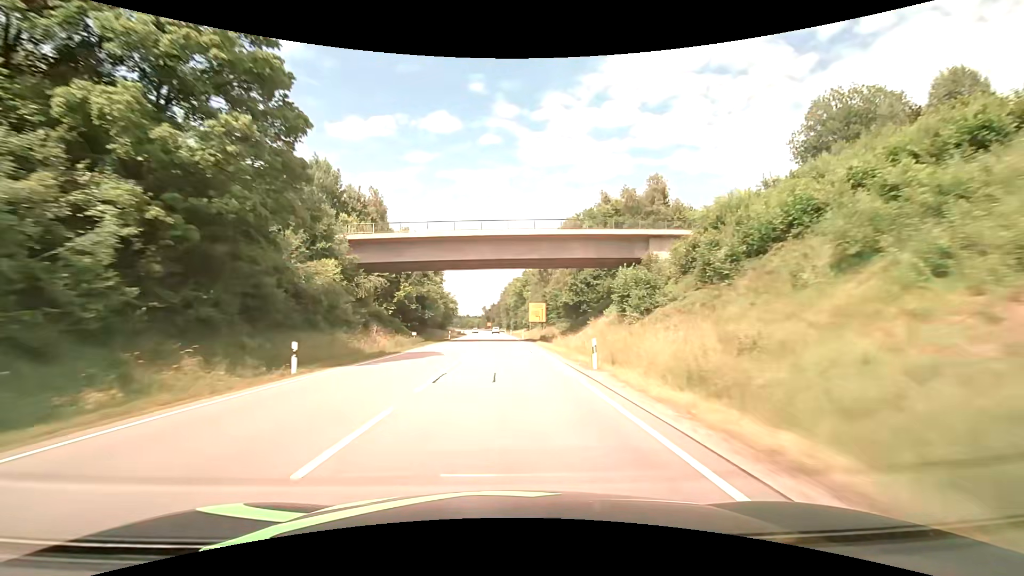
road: primary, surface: asphalt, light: Day
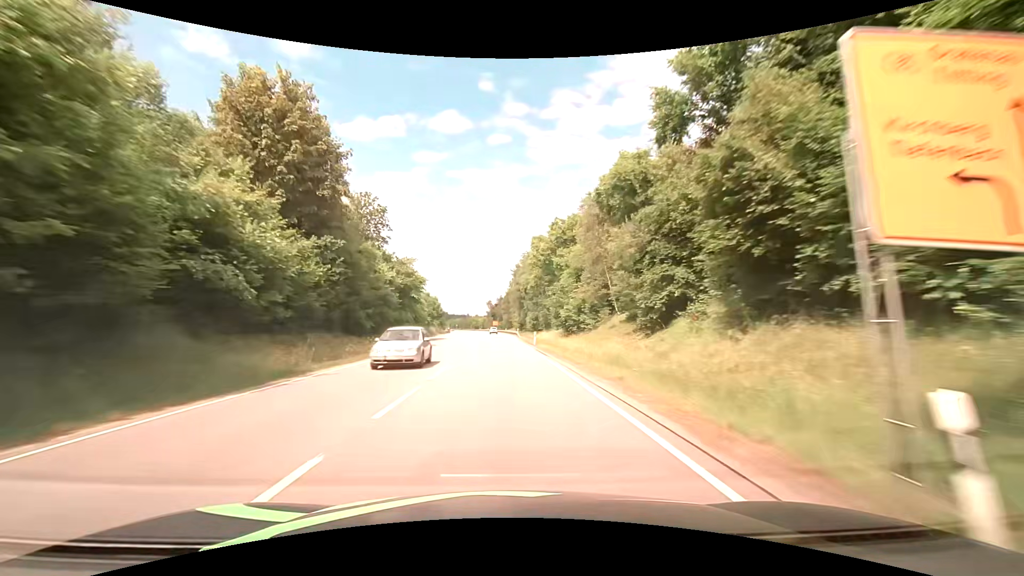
(-0.8, +63.4) m; -3°
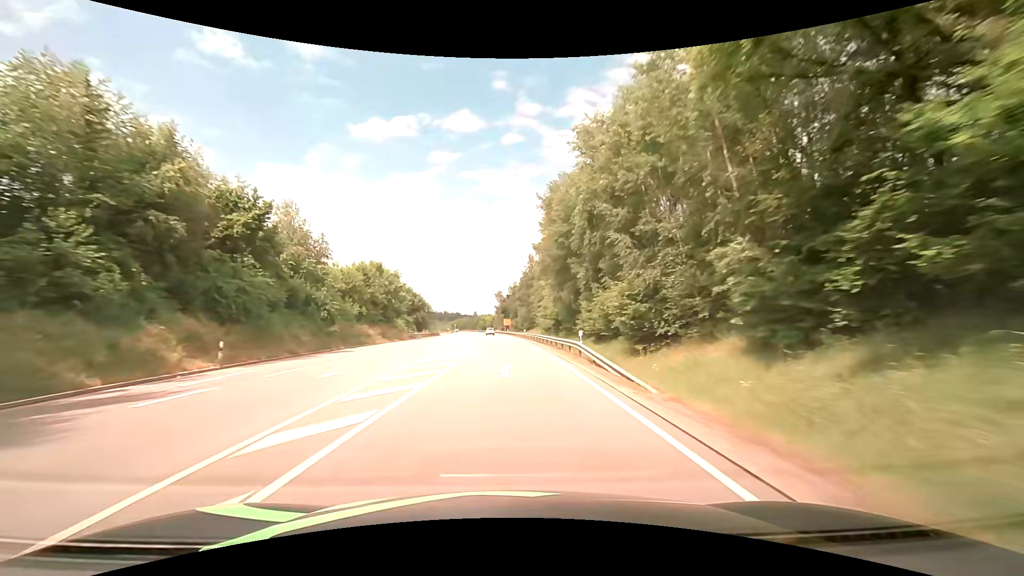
(+0.6, +63.4) m; 0°
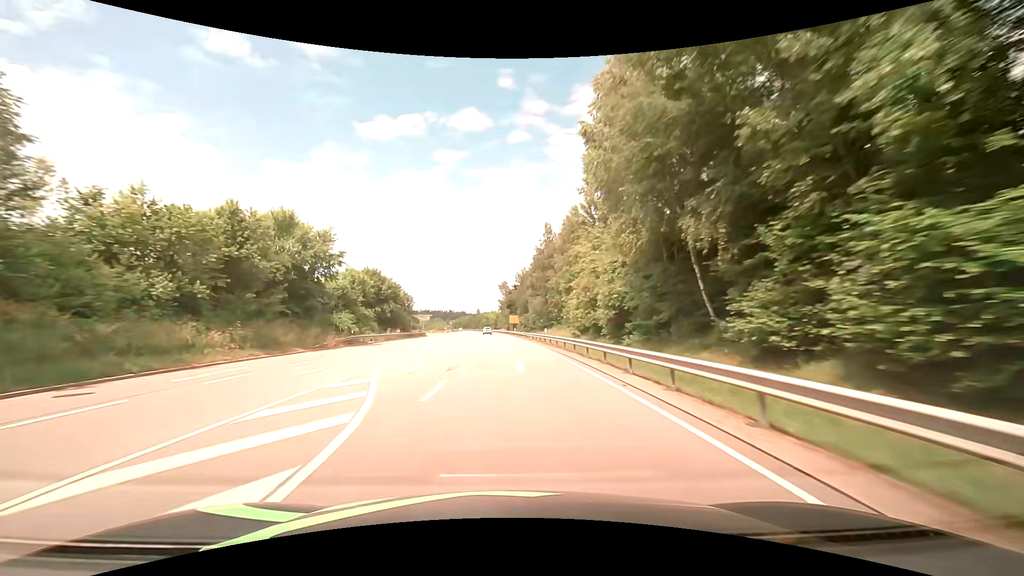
(-0.2, +31.7) m; -1°
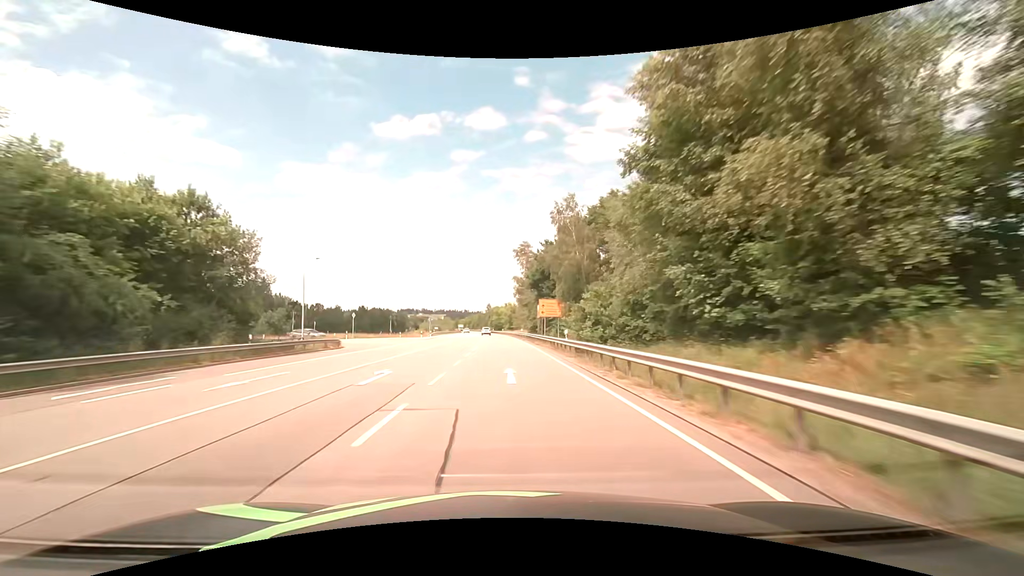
(-0.9, +63.4) m; -2°
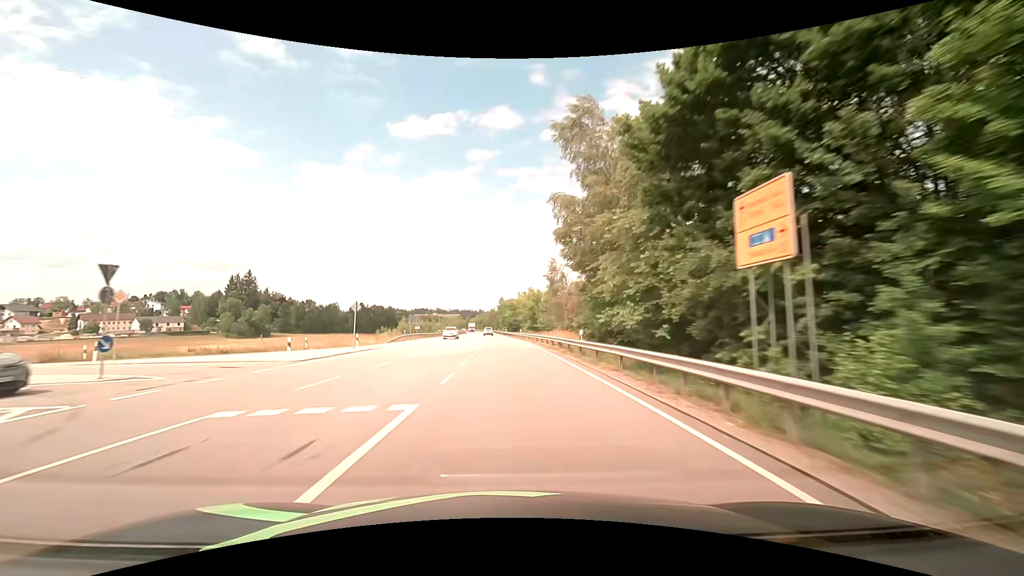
(-0.8, +47.5) m; -2°
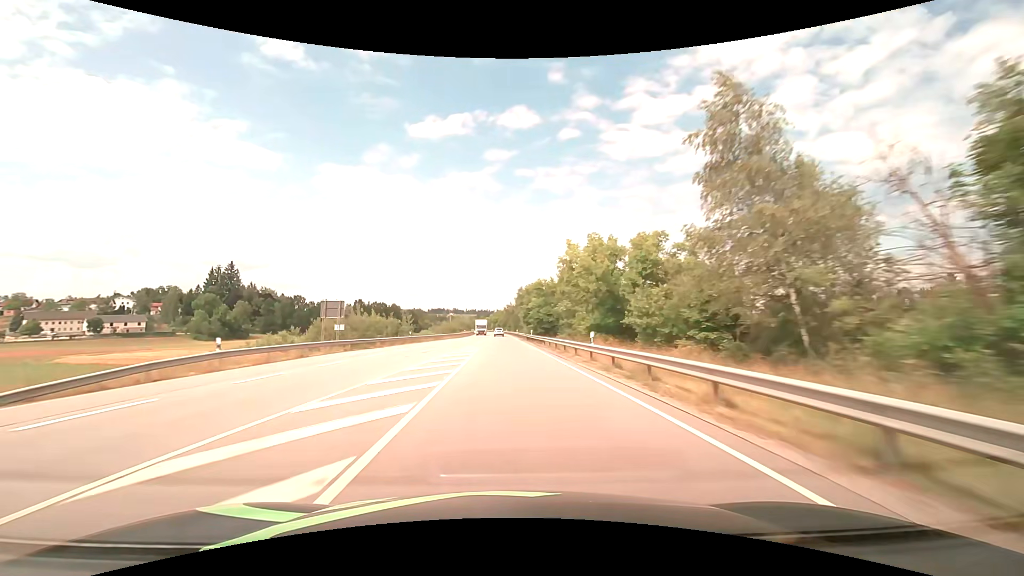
(-0.7, +47.5) m; -2°
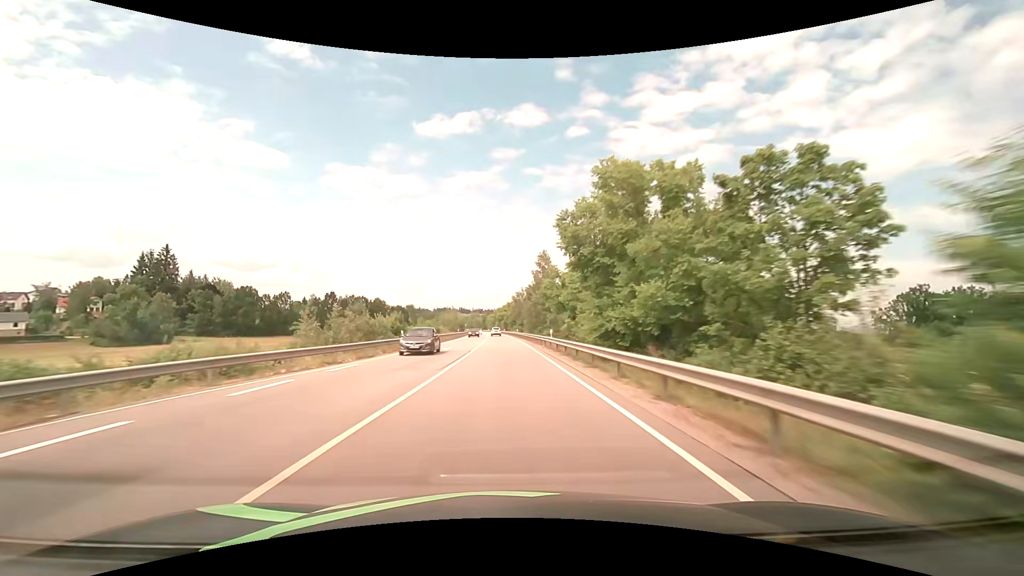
(-0.6, +63.3) m; -1°
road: tertiary_link
(0, +10) (0, +20) (0, +30) (0, +40) (-1, +50) (-1, +60) (-1, +70) (-2, +80) (-2, +90) (-2, +100) m
